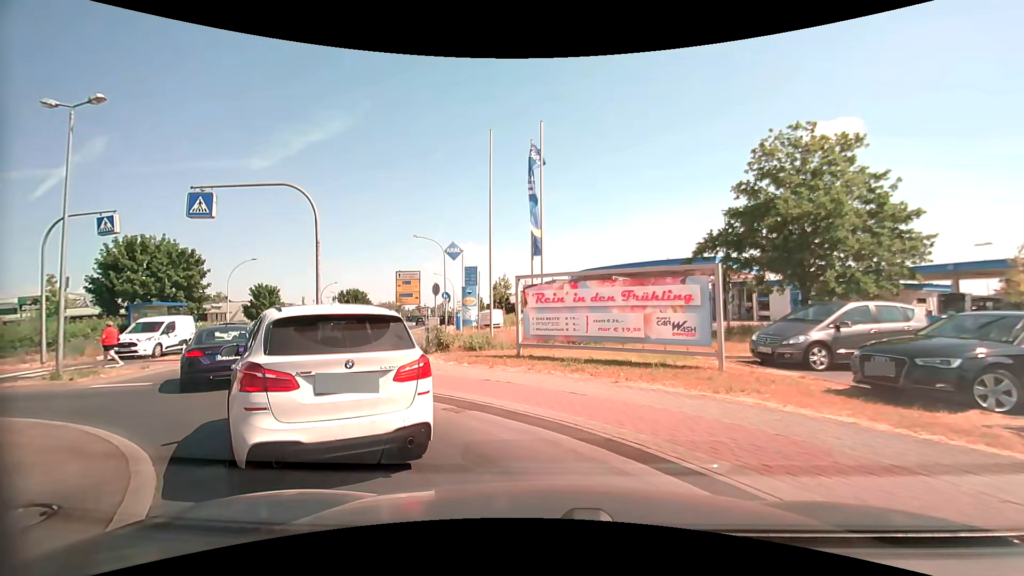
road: tertiary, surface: asphalt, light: Day
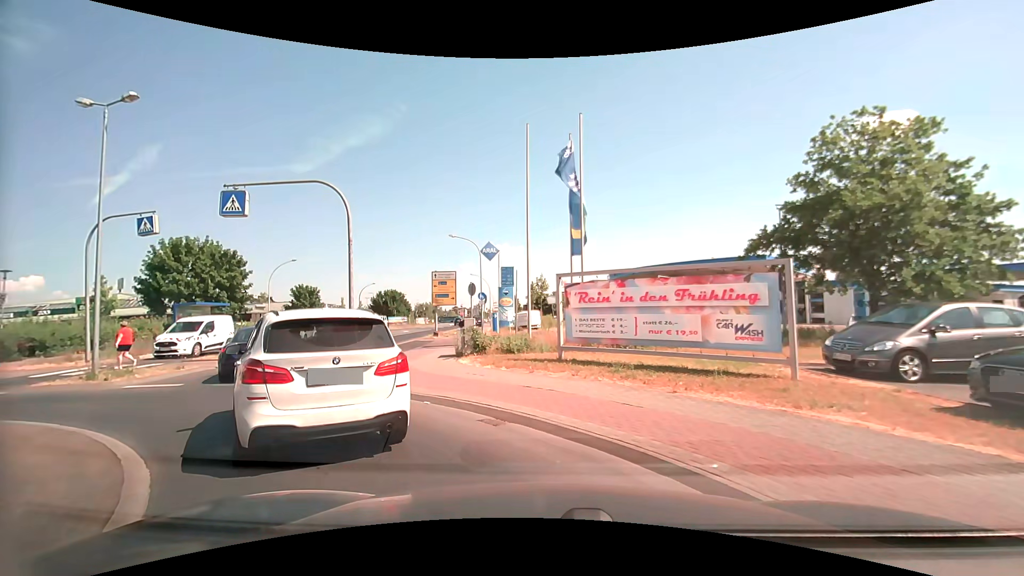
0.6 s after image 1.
(0.0, +1.0) m; -2°
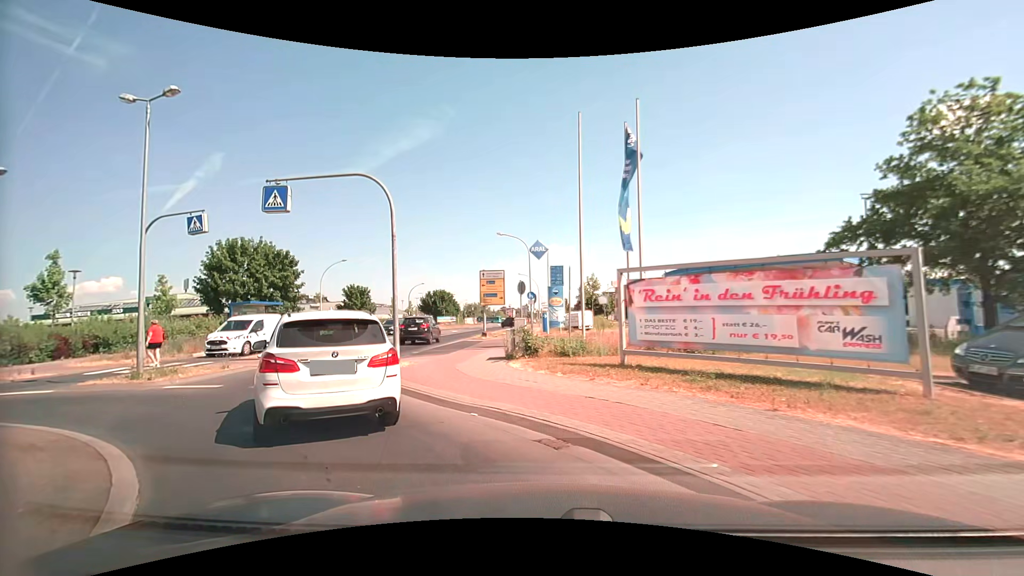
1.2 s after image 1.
(-0.1, +1.3) m; -5°
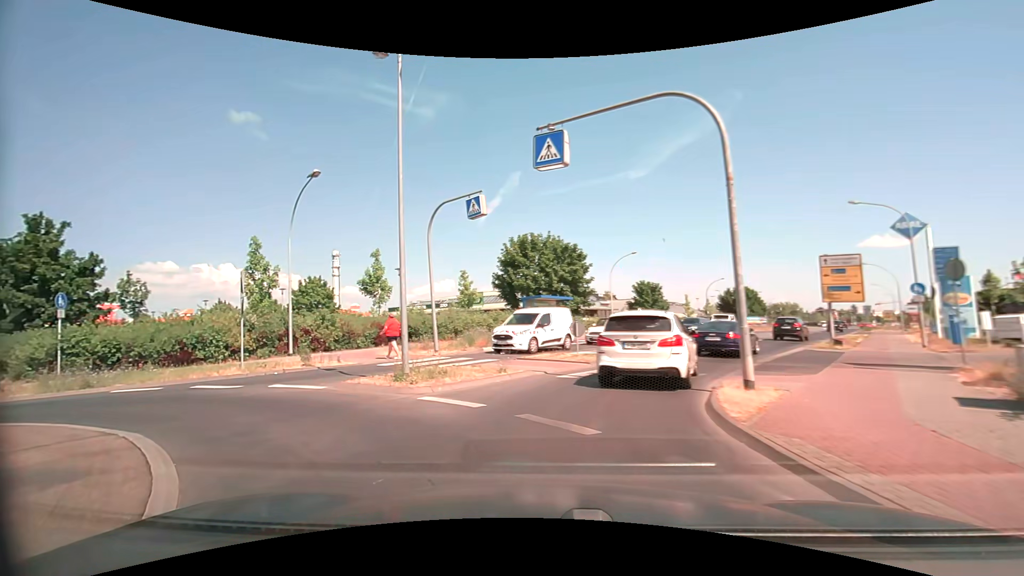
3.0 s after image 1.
(-1.7, +5.7) m; -34°
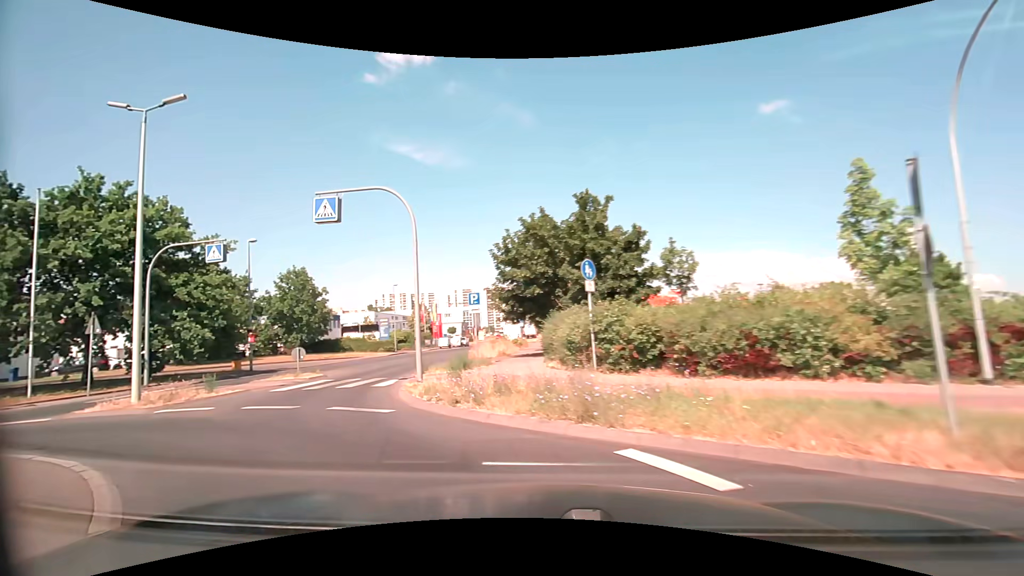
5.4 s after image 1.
(-5.3, +9.8) m; -58°
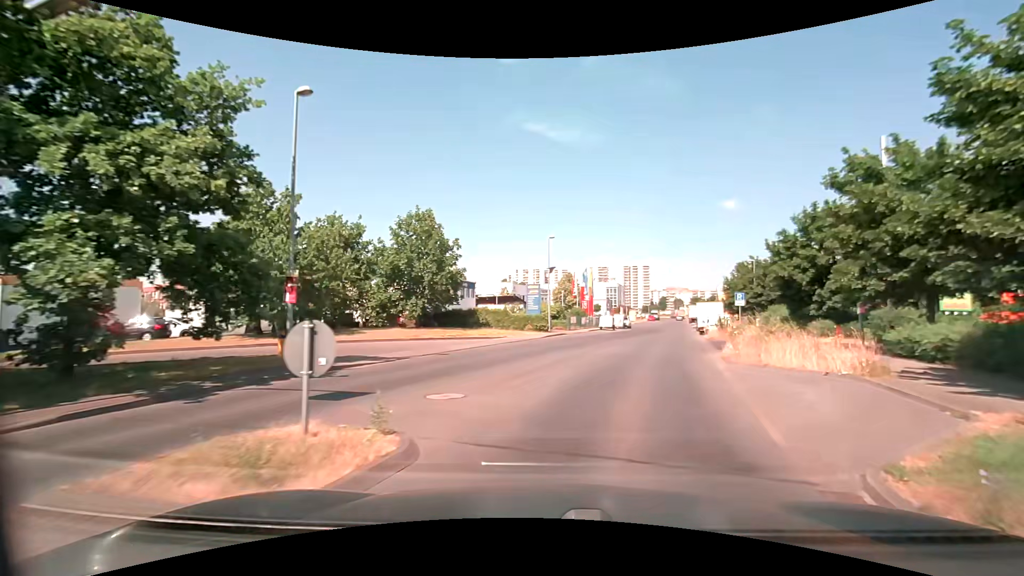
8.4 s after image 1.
(-6.2, +17.2) m; -13°
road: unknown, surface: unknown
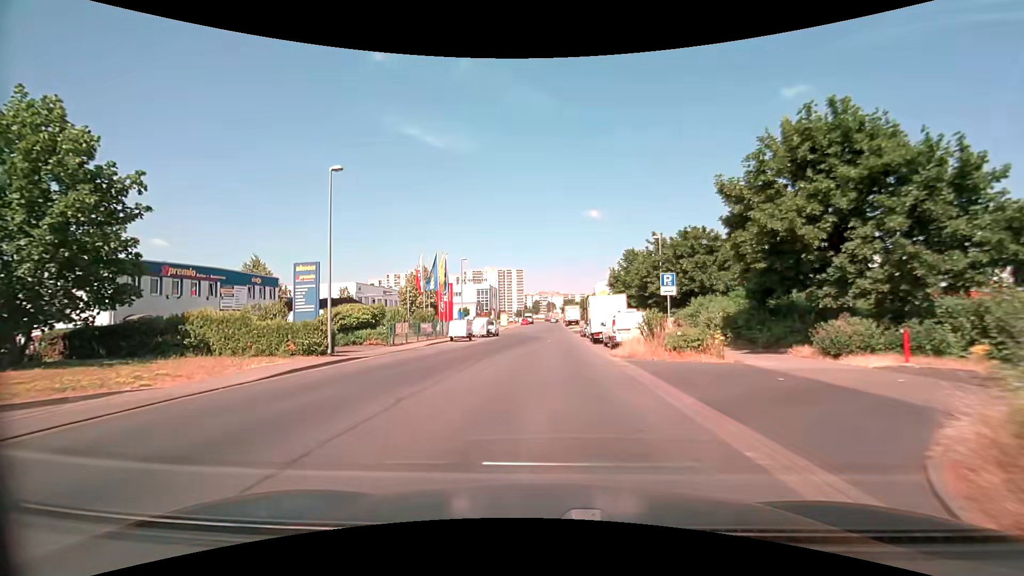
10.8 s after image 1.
(+3.6, +18.8) m; +13°
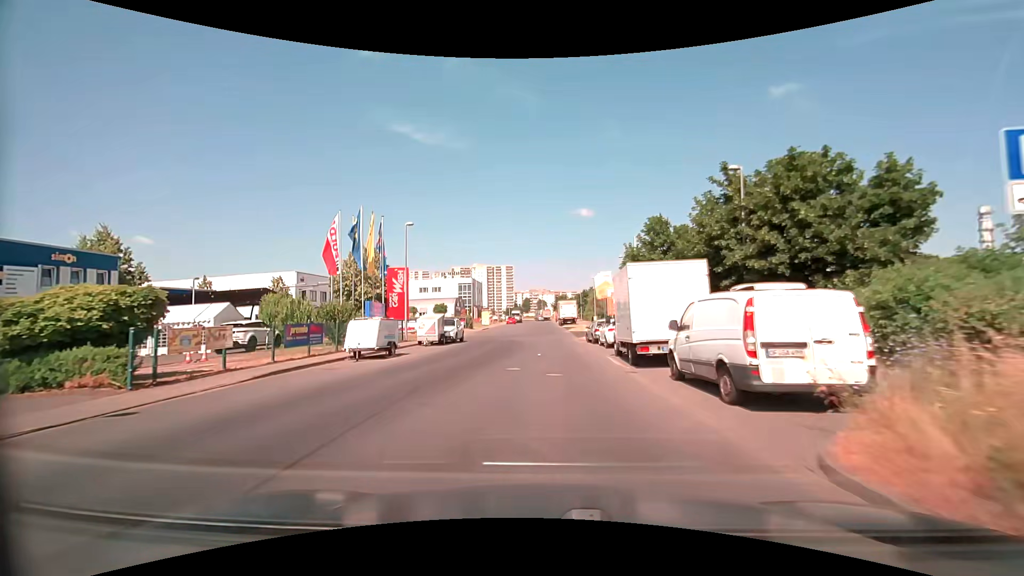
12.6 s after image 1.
(+0.3, +17.1) m; +1°
